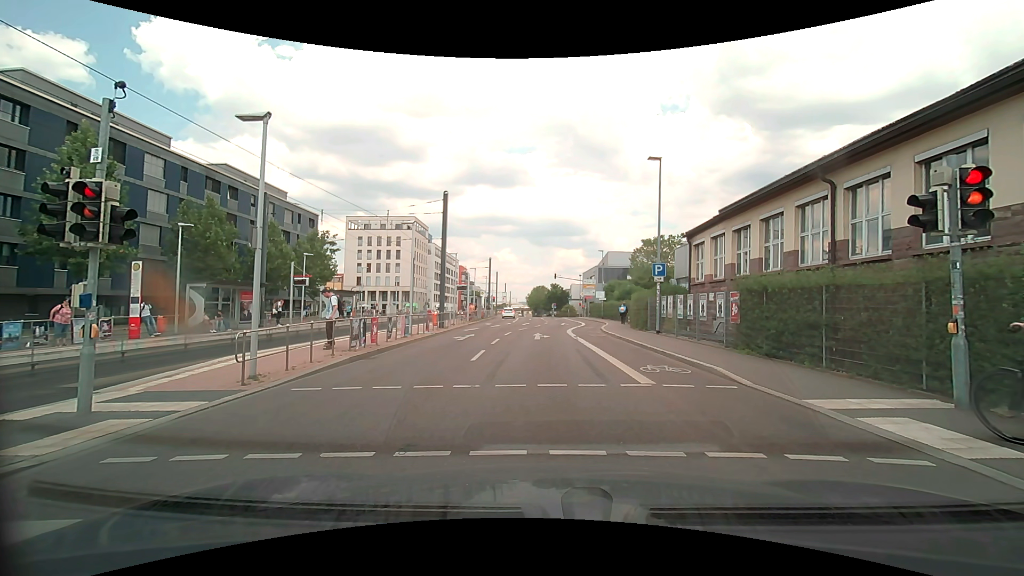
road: secondary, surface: asphalt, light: Day
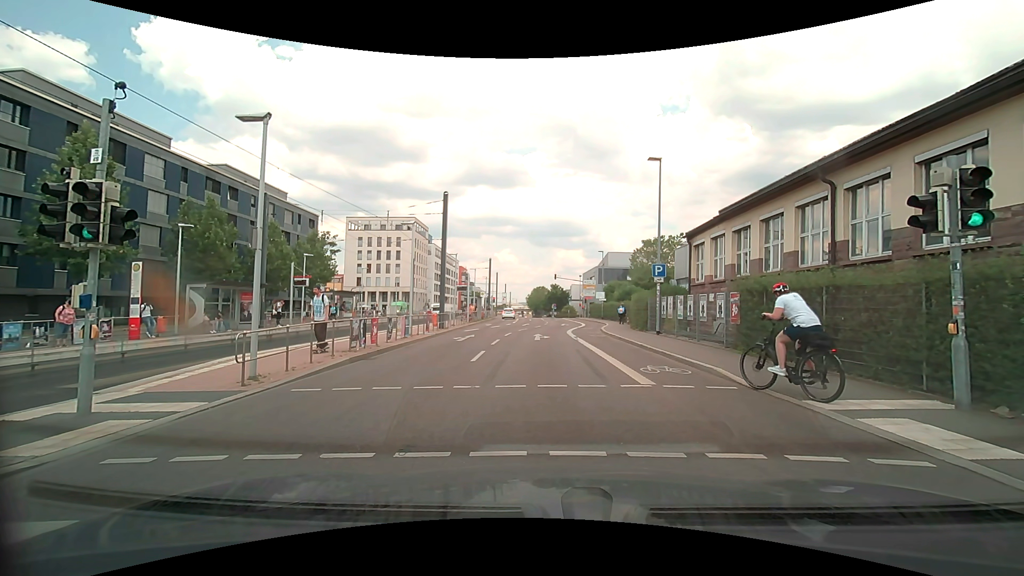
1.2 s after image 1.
(0.0, 0.0) m; 0°
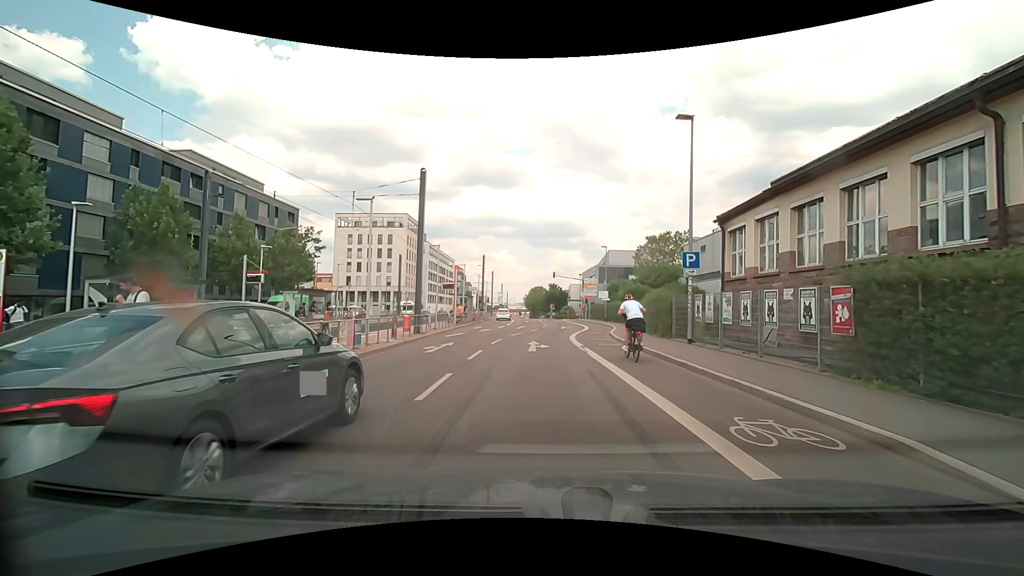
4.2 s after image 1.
(+0.3, +5.7) m; +3°
